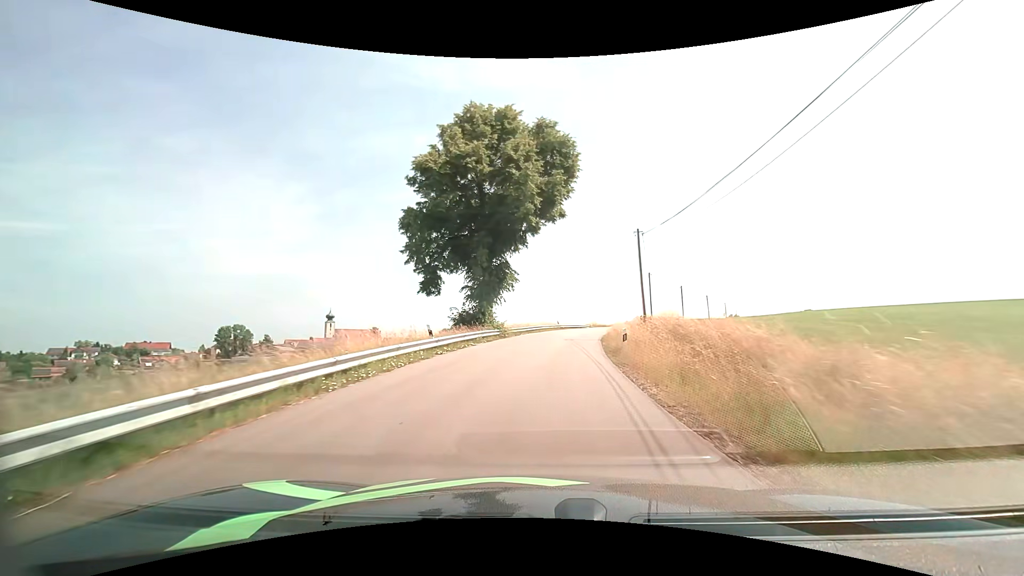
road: unclassified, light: Day
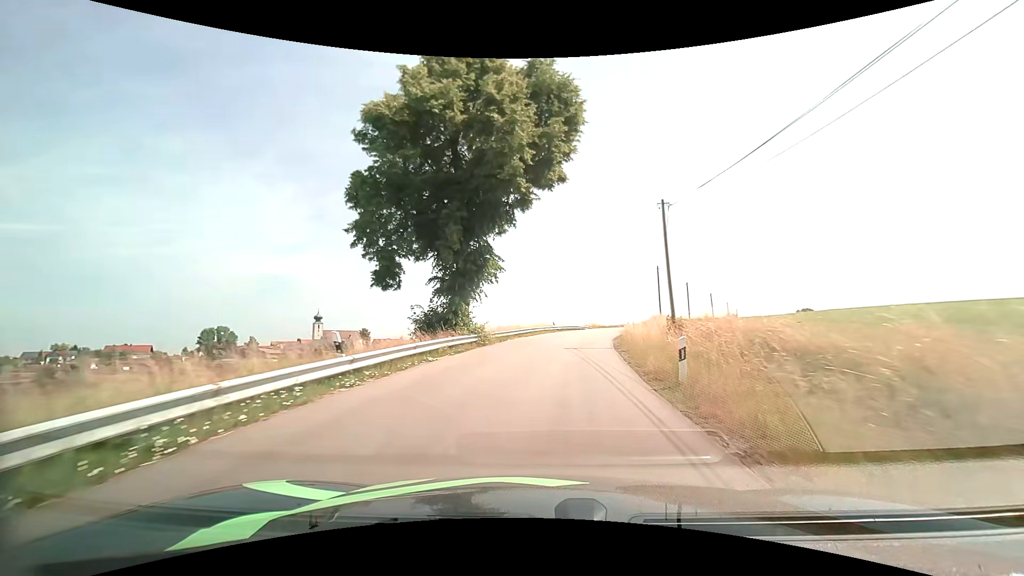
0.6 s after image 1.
(+0.1, +7.6) m; +1°
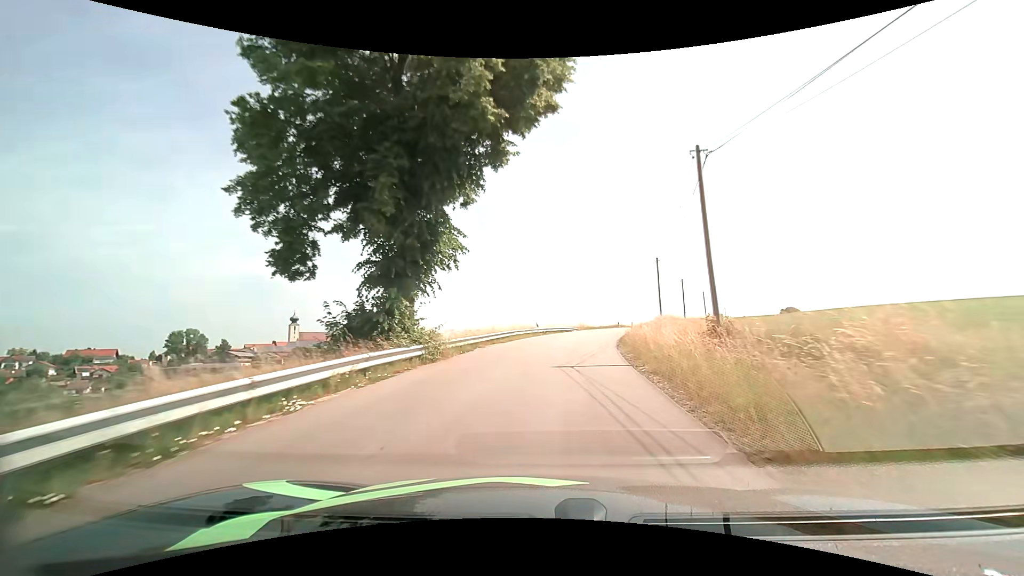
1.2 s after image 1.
(+0.1, +7.4) m; +2°
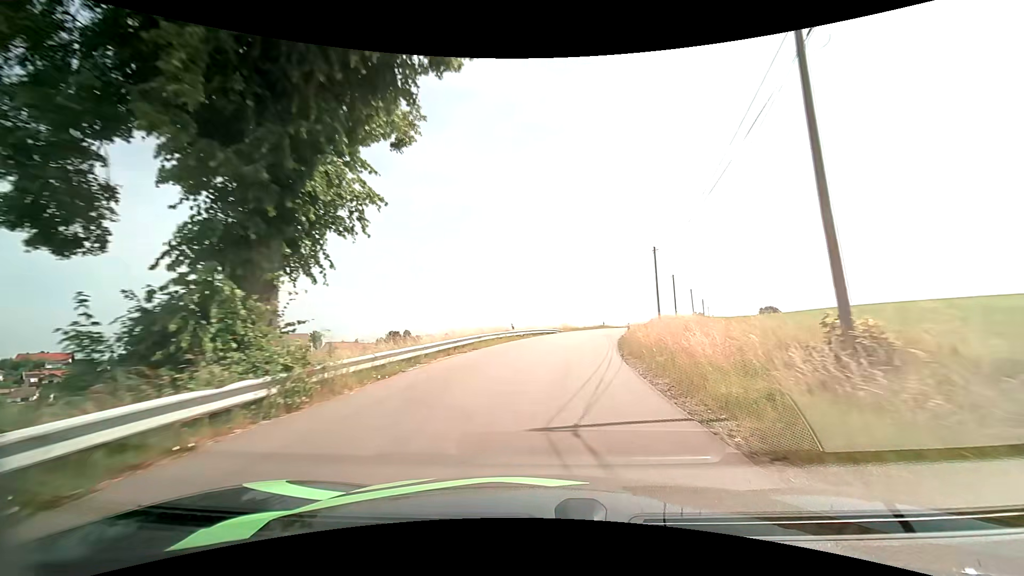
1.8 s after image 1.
(+0.1, +7.2) m; +2°
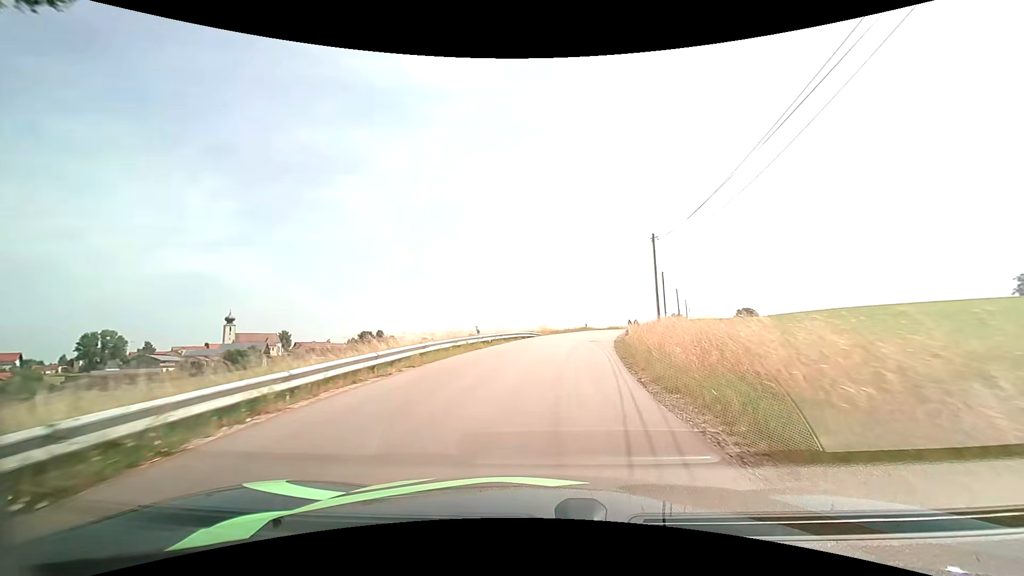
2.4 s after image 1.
(+0.1, +7.0) m; +3°
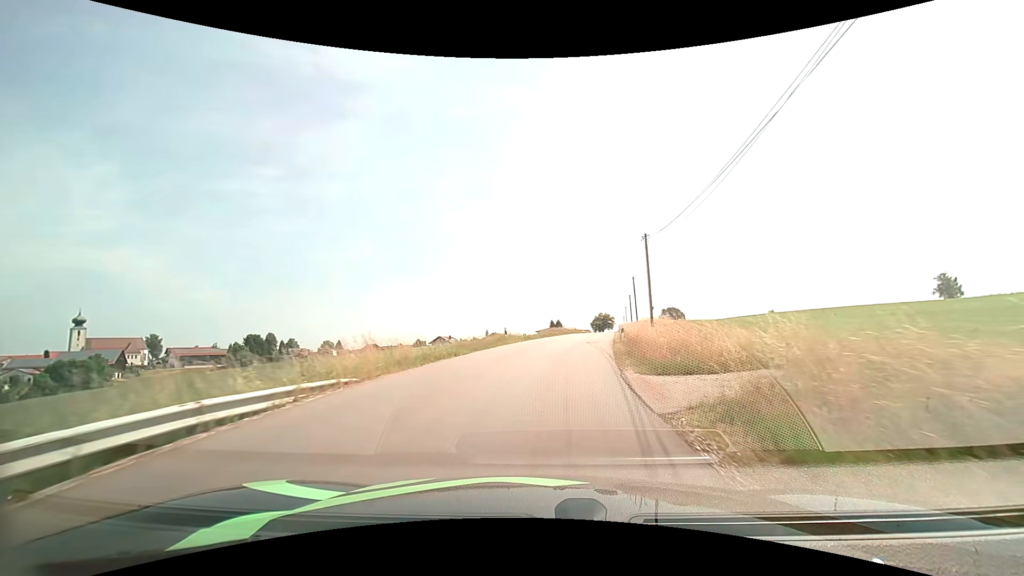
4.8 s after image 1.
(+2.5, +29.3) m; +9°
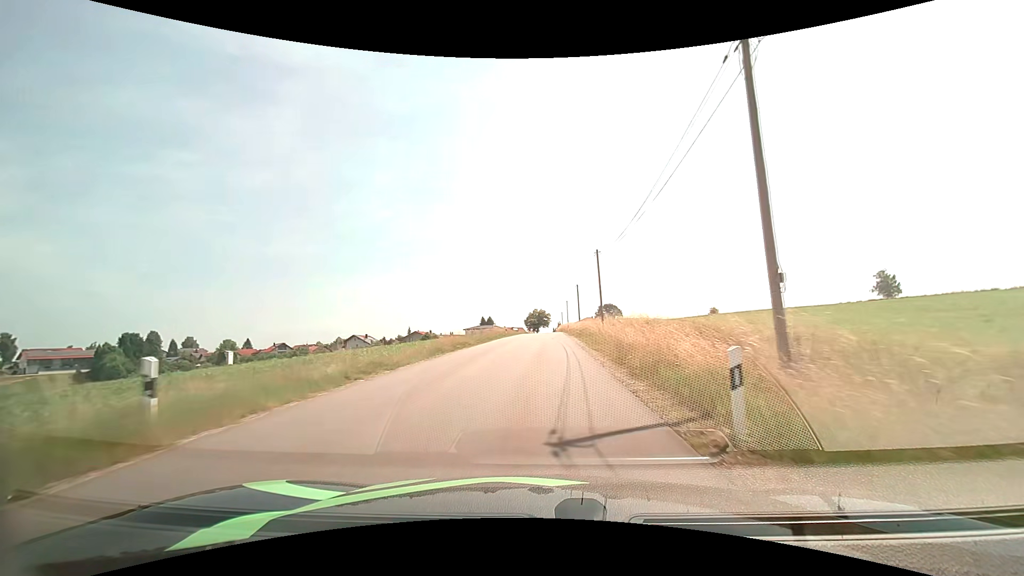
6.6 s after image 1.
(+1.8, +24.0) m; +8°
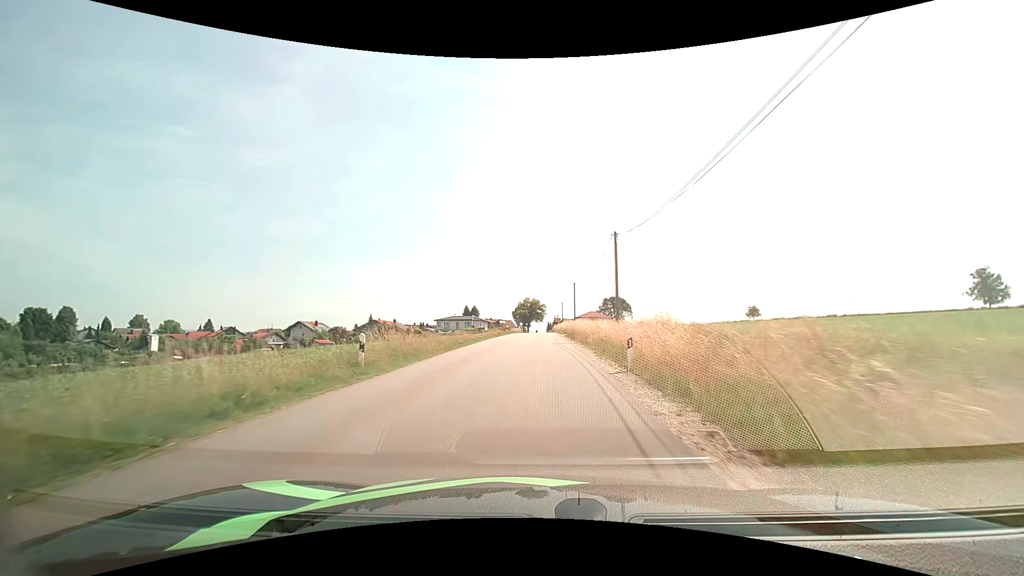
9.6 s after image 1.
(+0.7, +42.5) m; +1°
(0, +10) (0, +20) (0, +30) (0, +40) (0, +50) (0, +60) (0, +70) (+1, +80) (+1, +90) (+1, +100) m
